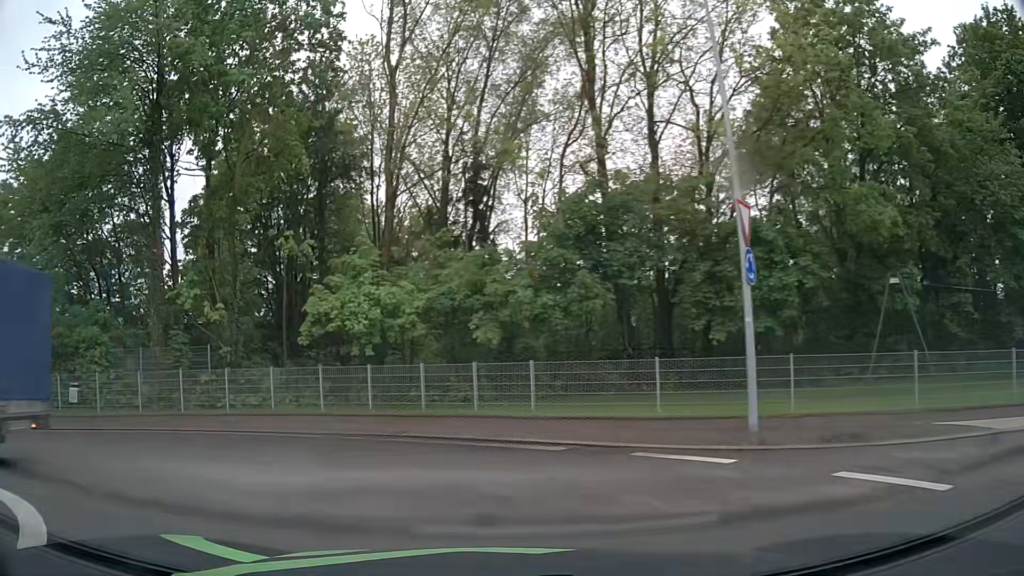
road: unclassified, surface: asphalt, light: Day
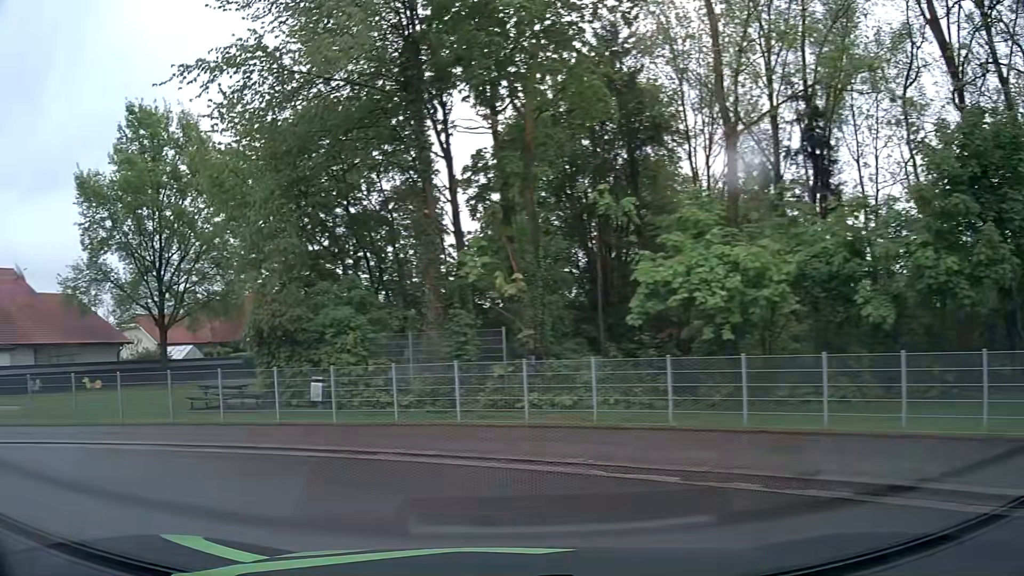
(-1.2, +5.1) m; -28°
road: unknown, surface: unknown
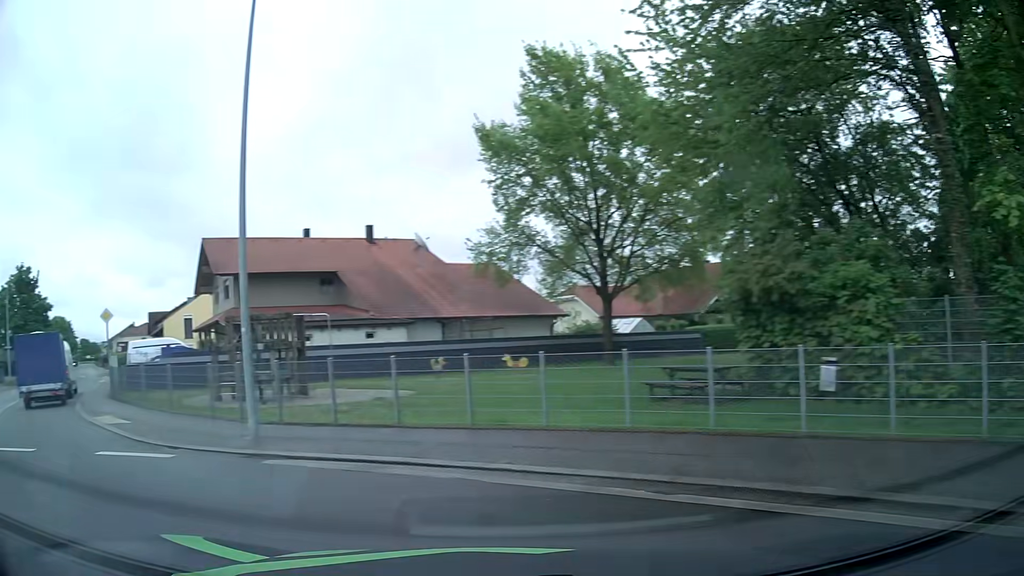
(-1.5, +4.9) m; -36°
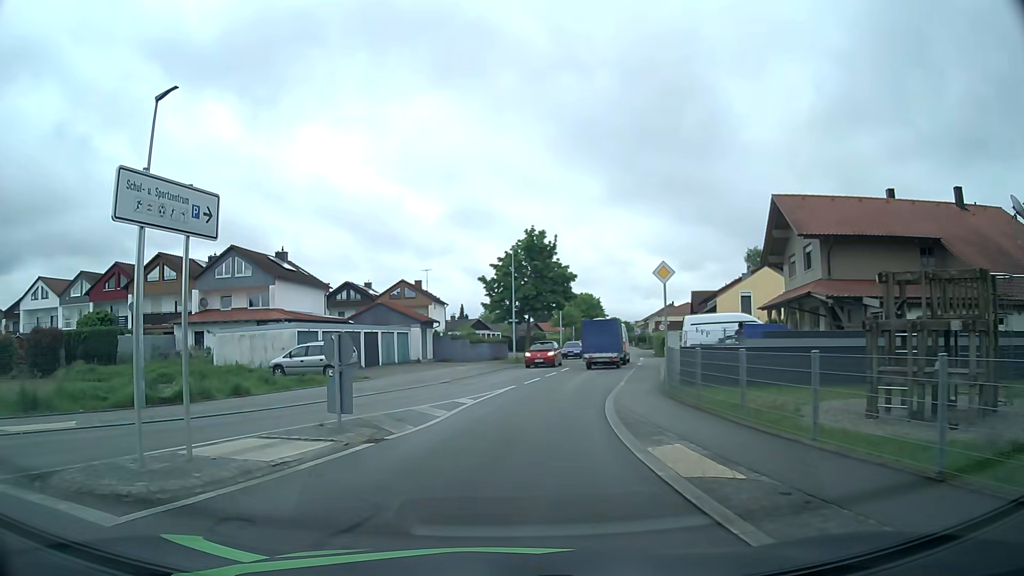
(-4.3, +7.5) m; -48°
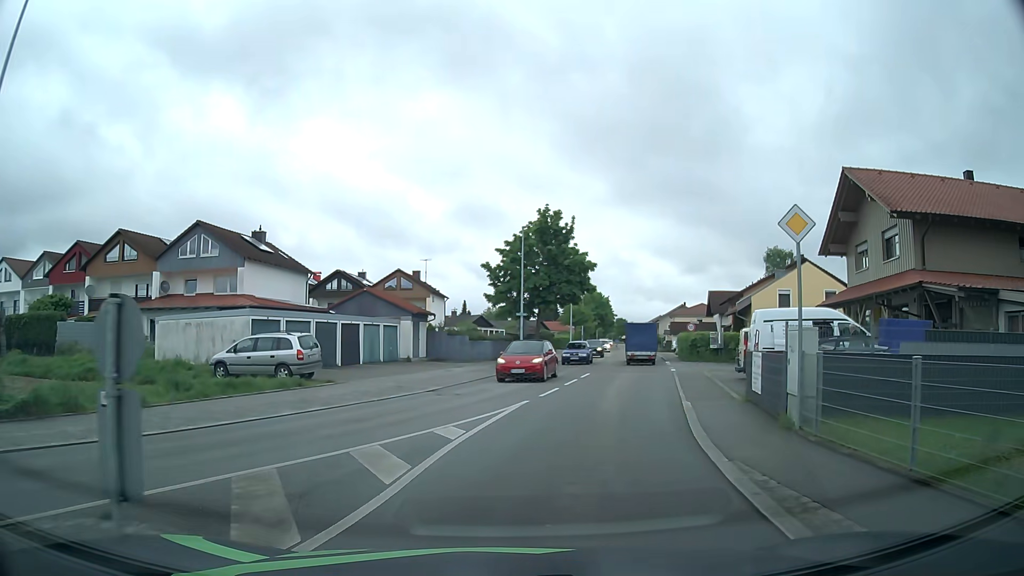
(-0.1, +7.3) m; 0°
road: unclassified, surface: asphalt
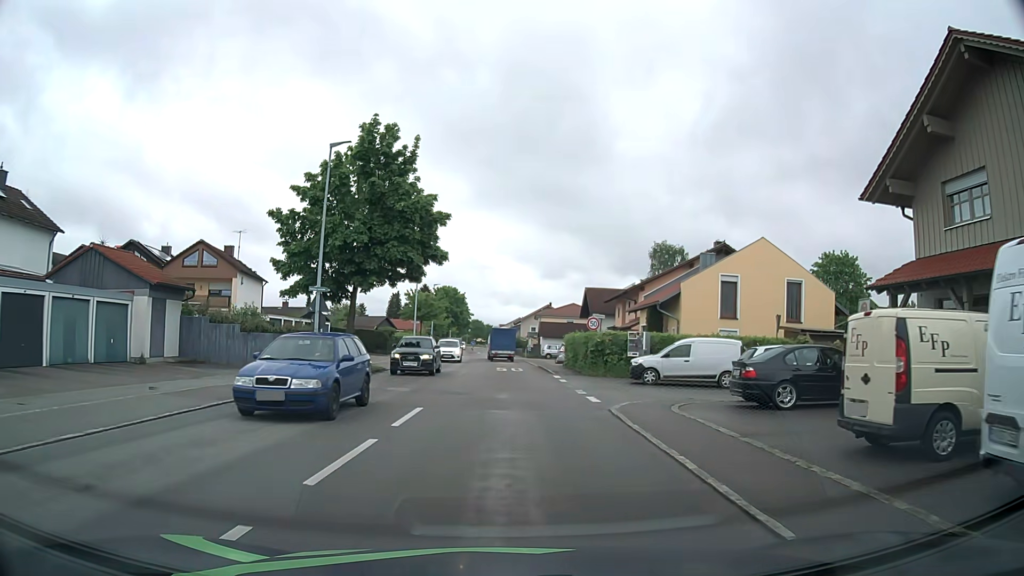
(+2.2, +16.8) m; +13°
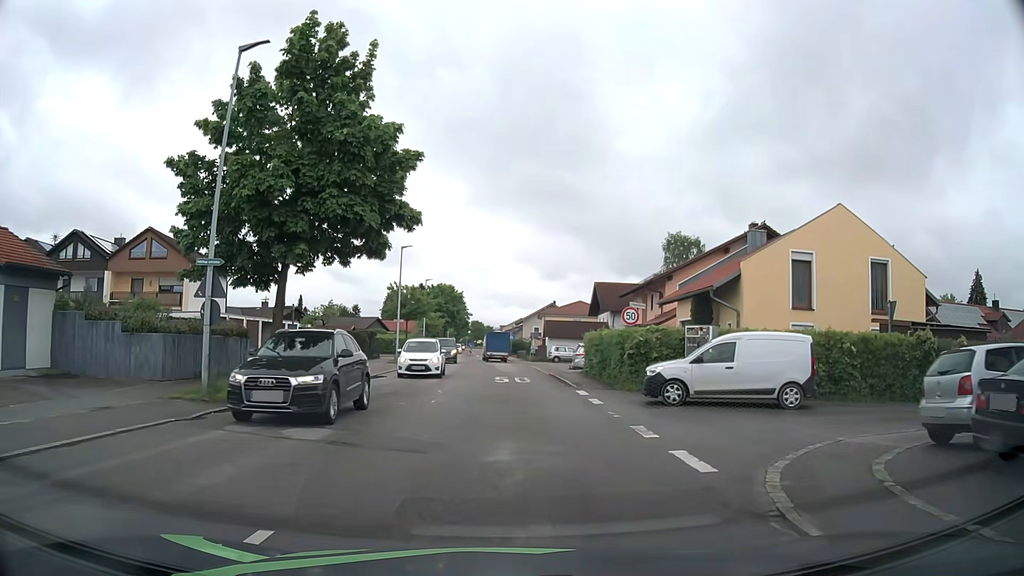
(0.0, +9.1) m; 0°
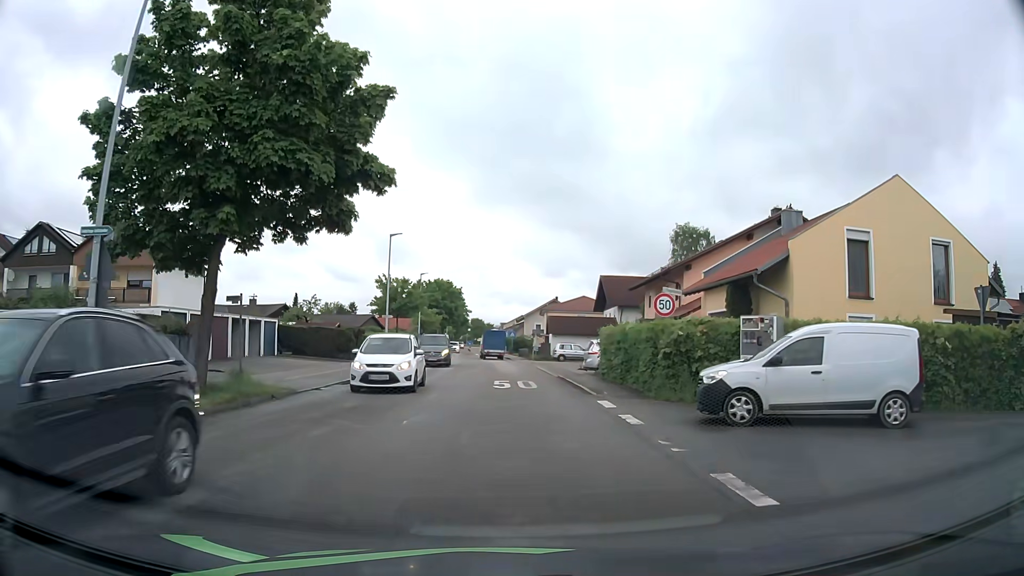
(0.0, +4.7) m; +1°
(0, +10) (0, +20) (0, +30) (-1, +40) (-1, +50) (-2, +60) (-2, +70) (-3, +80) (-3, +90) (-4, +100) m
